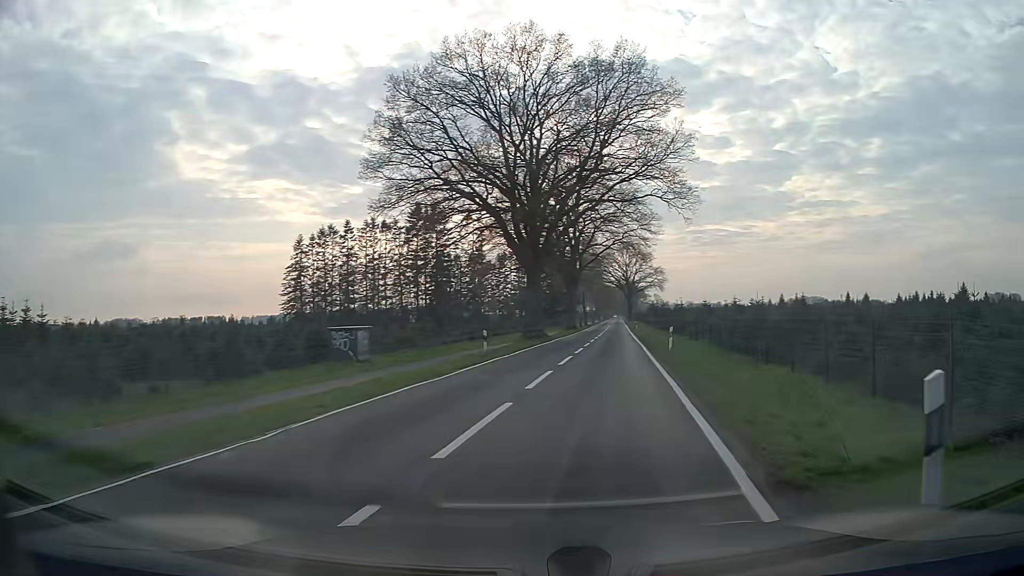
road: tertiary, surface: asphalt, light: Day
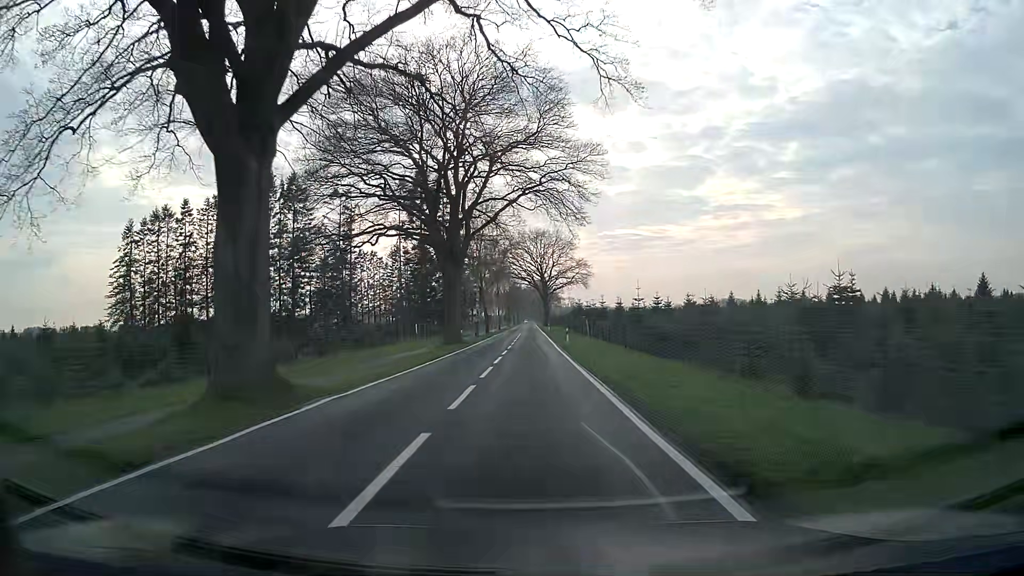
(+4.0, +35.4) m; +7°
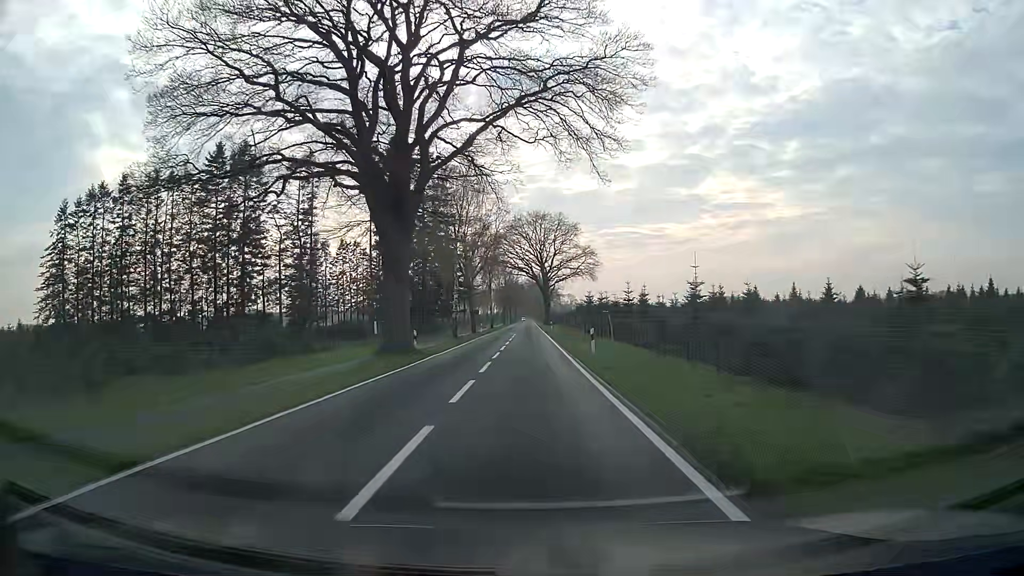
(0.0, +19.5) m; 0°
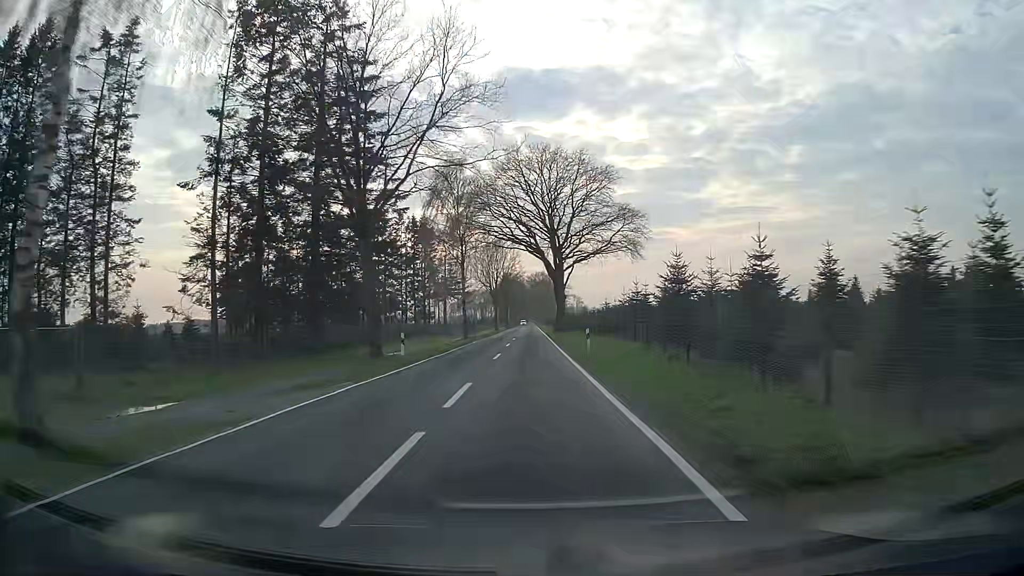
(-0.1, +46.9) m; 0°
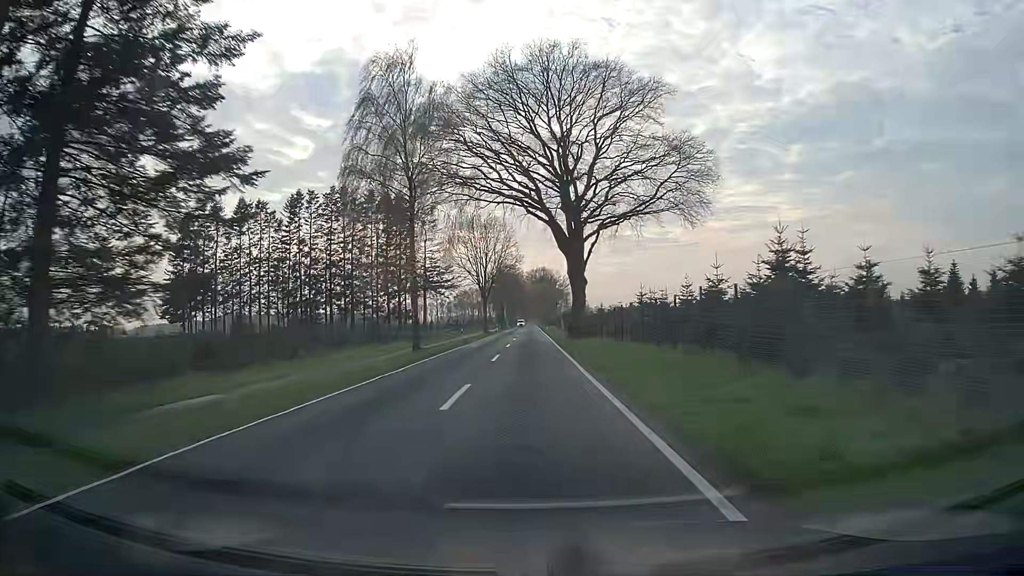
(0.0, +26.9) m; 0°
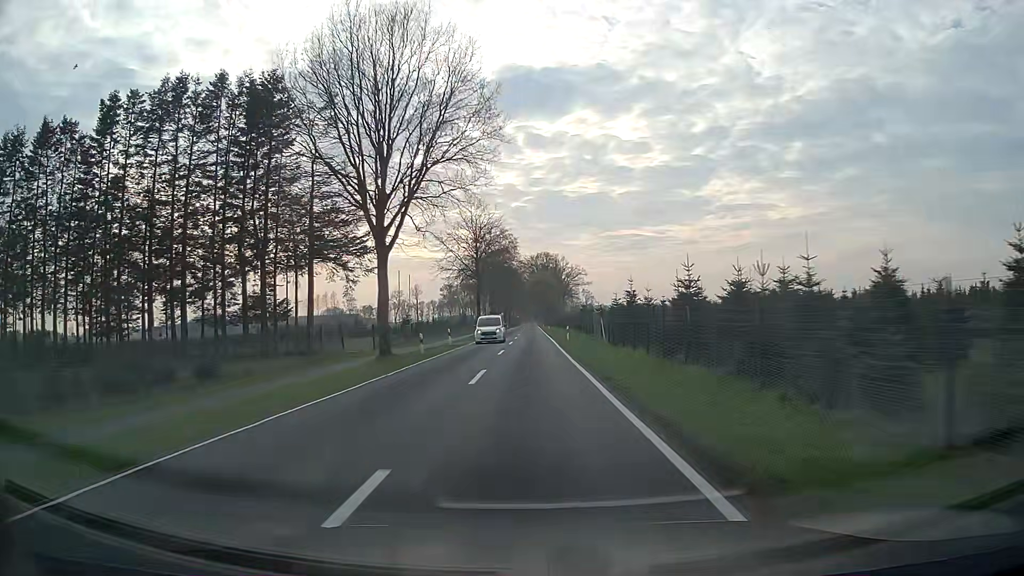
(+0.1, +59.4) m; 0°
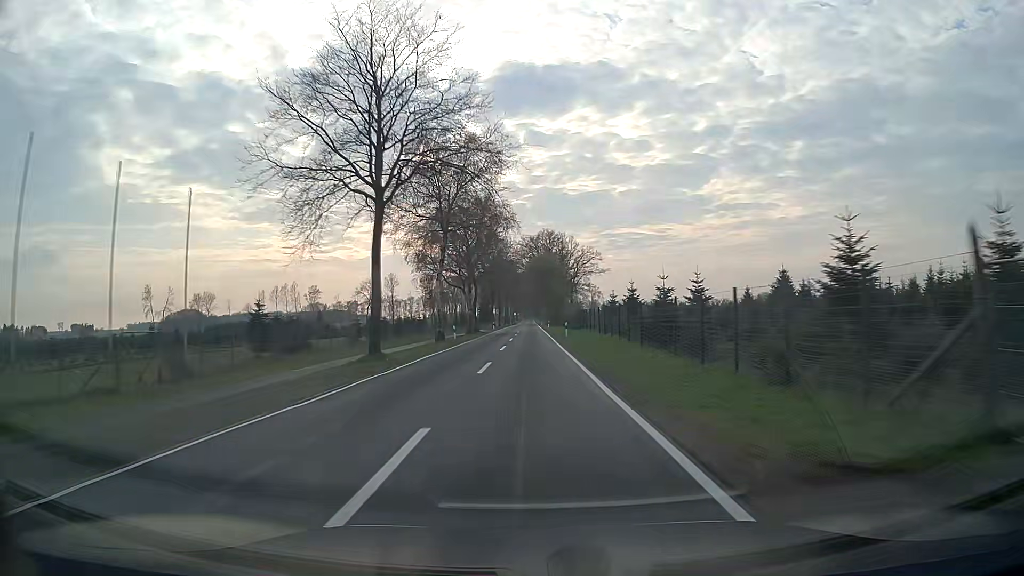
(+0.1, +48.6) m; 0°
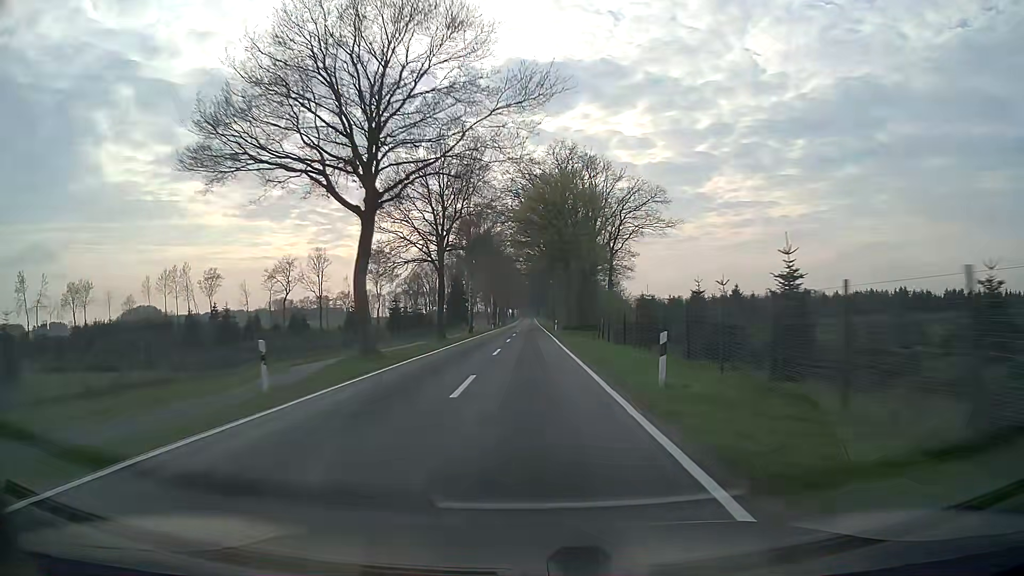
(0.0, +81.3) m; 0°
(0, +10) (0, +20) (0, +30) (0, +40) (0, +50) (0, +60) (0, +70) (0, +80) (0, +90) (0, +100) m
